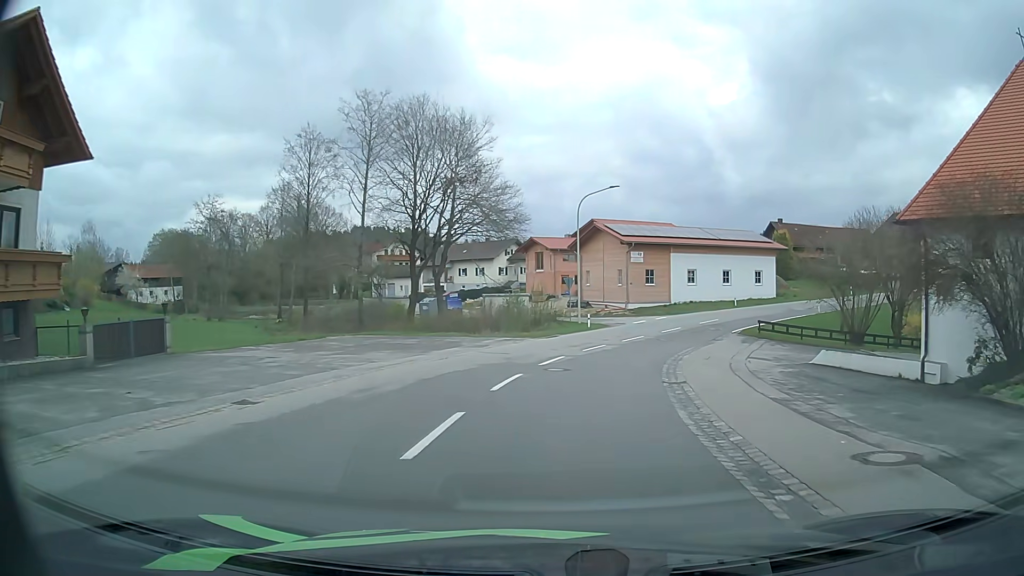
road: tertiary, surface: asphalt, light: Day
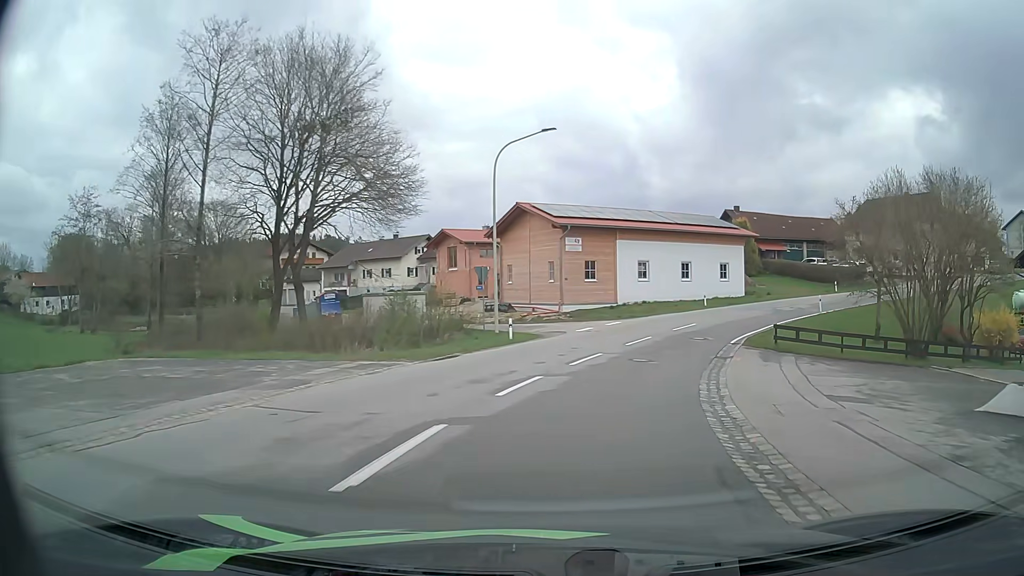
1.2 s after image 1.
(+0.7, +13.1) m; +6°
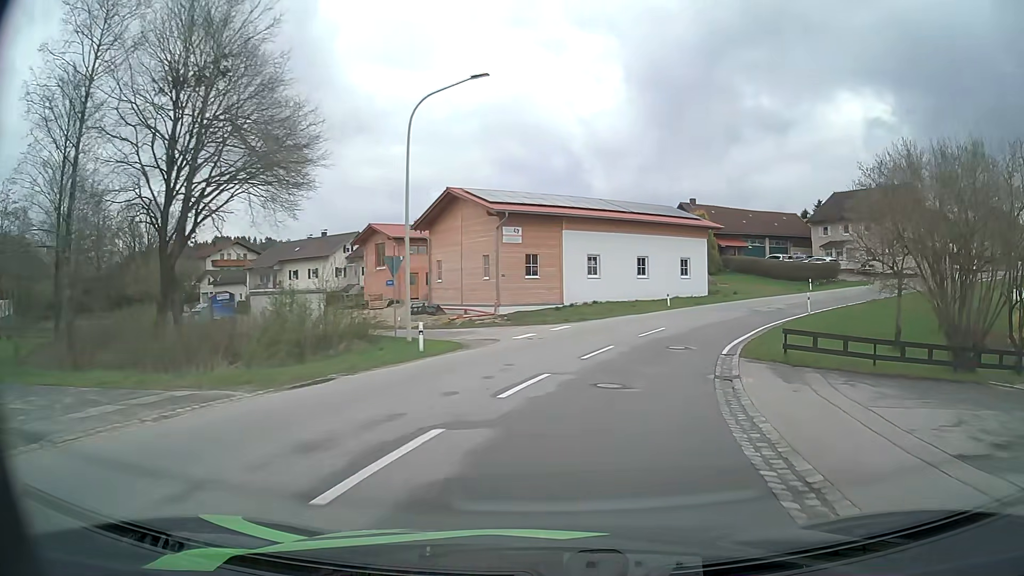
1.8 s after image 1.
(+0.3, +6.5) m; +5°
(+1, +10) (+4, +20) (+8, +28) (+14, +36) (+22, +43) (+30, +48) (+39, +53) (+48, +58) (+57, +63) (+65, +67) m
